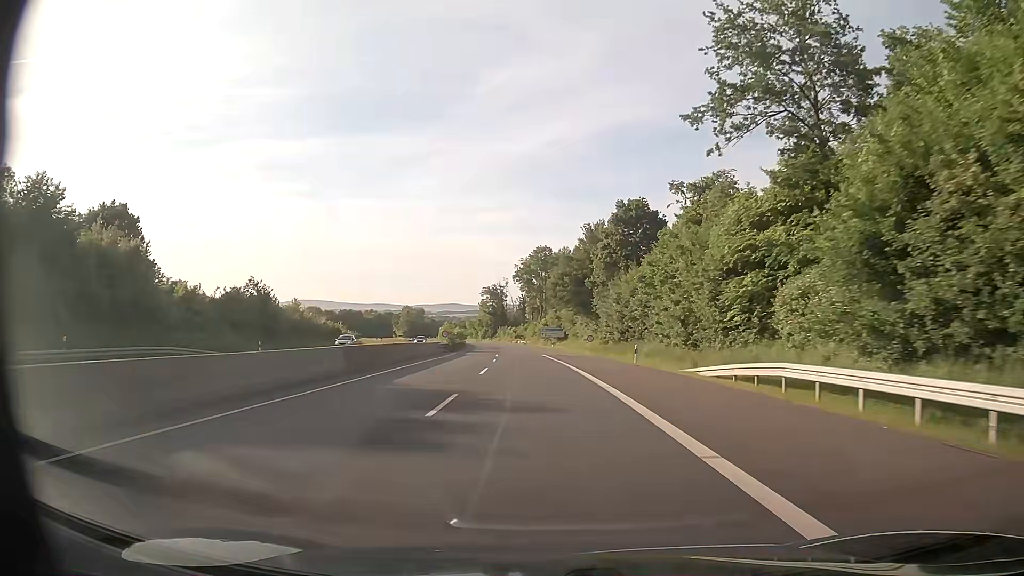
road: trunk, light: Day
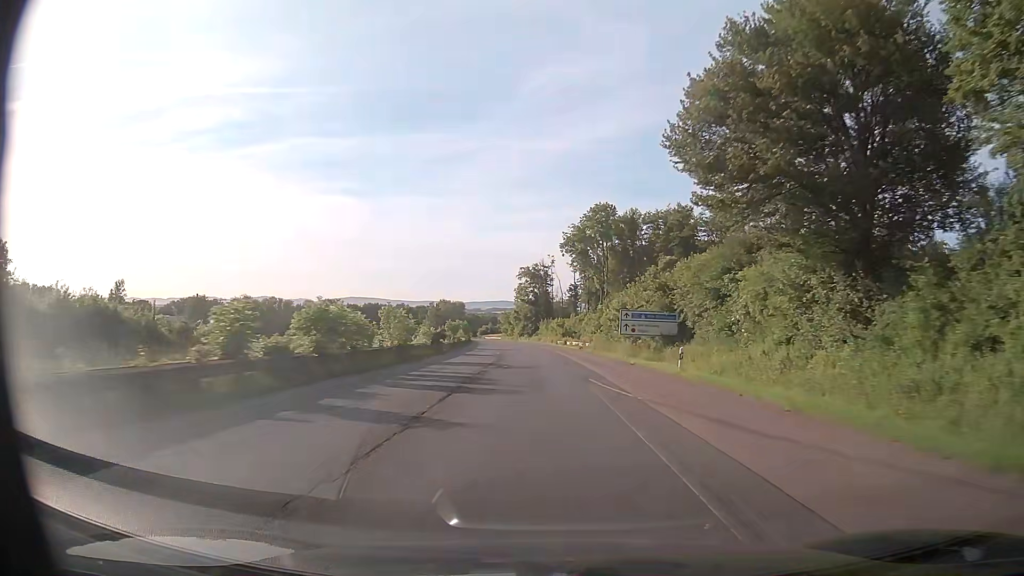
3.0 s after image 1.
(-2.8, +60.6) m; -5°
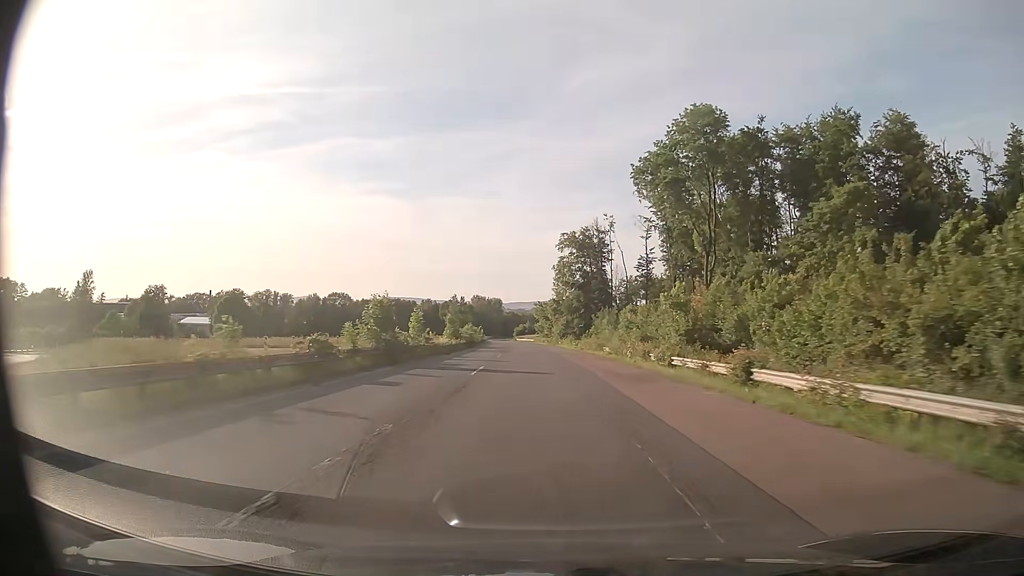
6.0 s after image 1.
(-2.1, +60.4) m; -4°
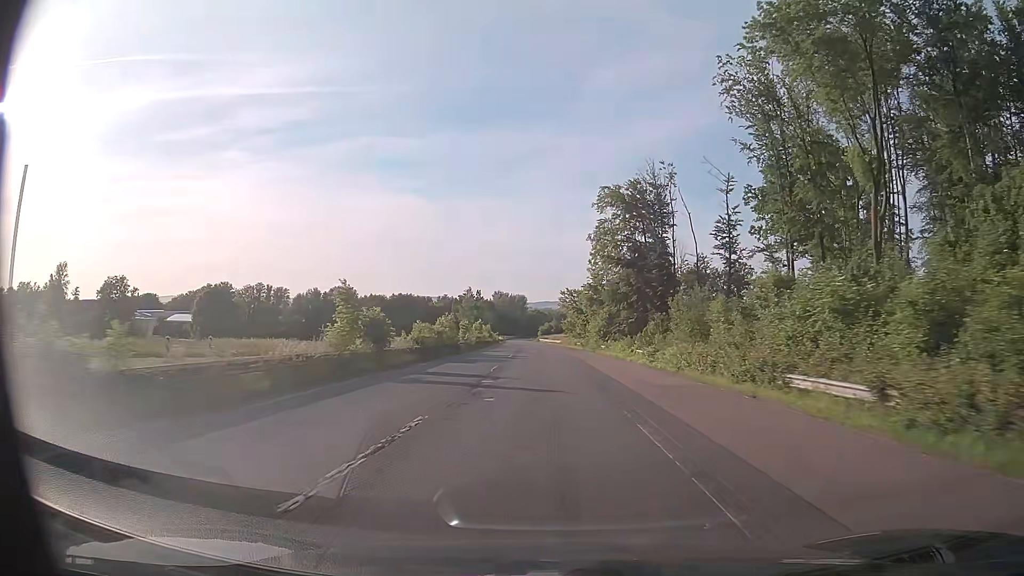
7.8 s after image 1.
(-0.7, +35.8) m; -2°
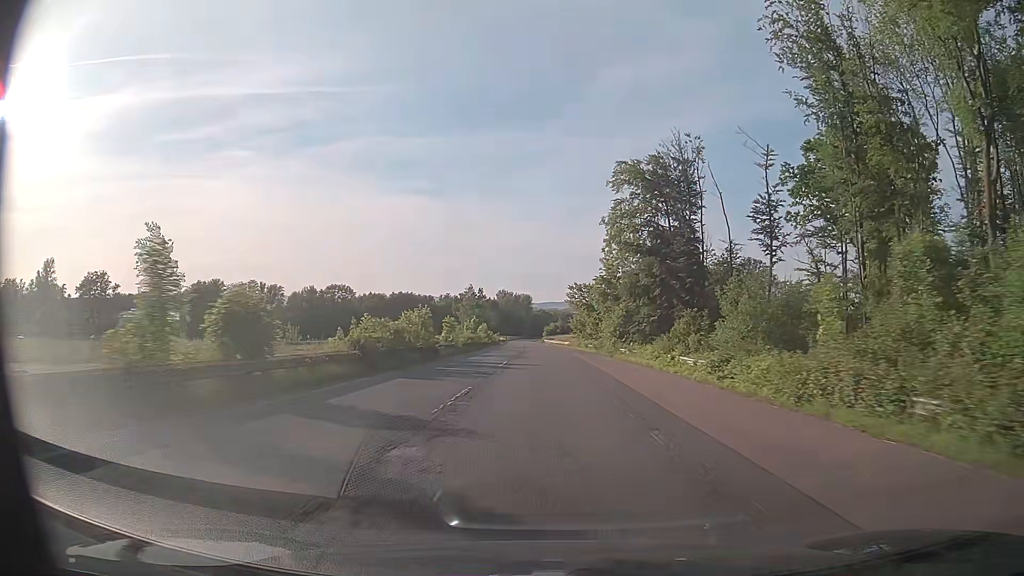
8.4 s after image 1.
(-0.1, +12.0) m; -1°
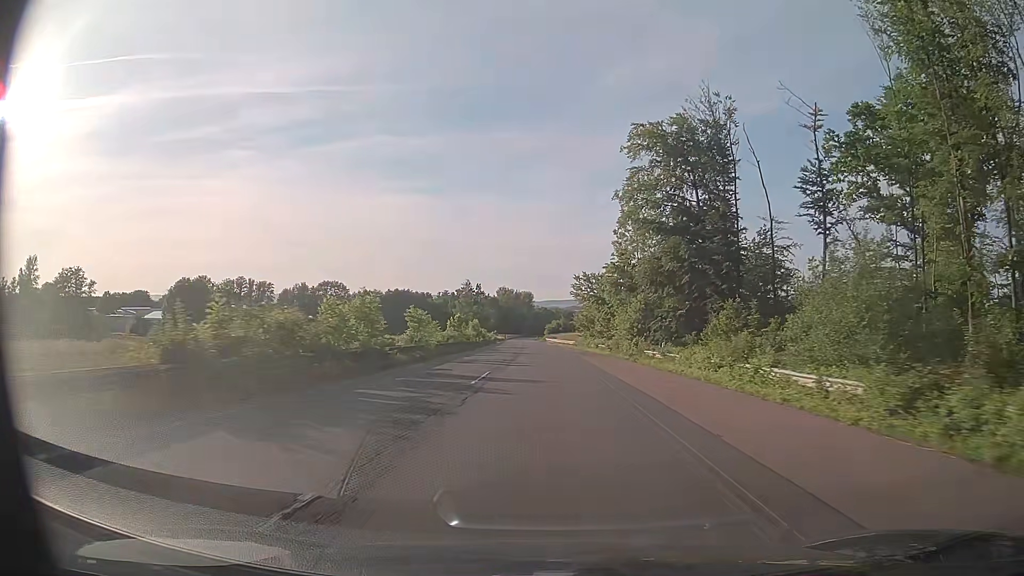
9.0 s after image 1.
(0.0, +12.0) m; 0°
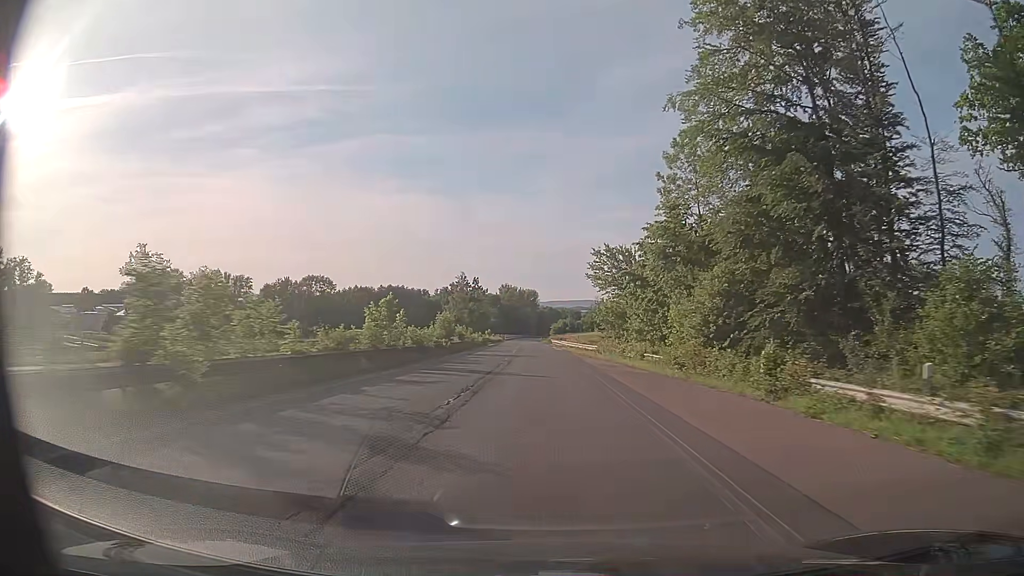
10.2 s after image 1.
(-0.1, +24.1) m; 0°
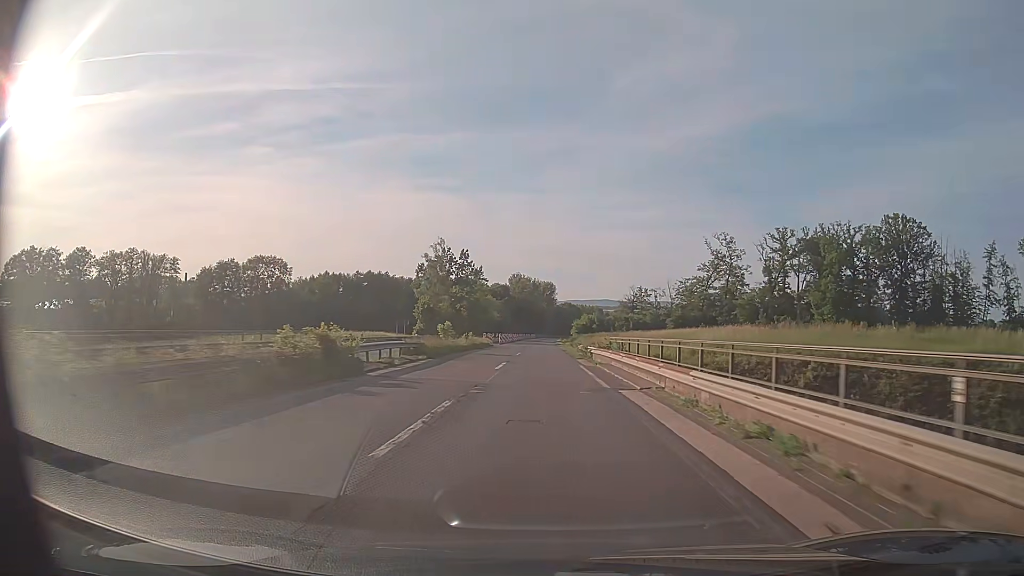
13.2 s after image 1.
(-1.1, +60.5) m; -2°
(0, +10) (0, +20) (0, +30) (0, +40) (0, +50) (0, +60) (0, +70) (0, +80) (0, +90) (0, +100) m
